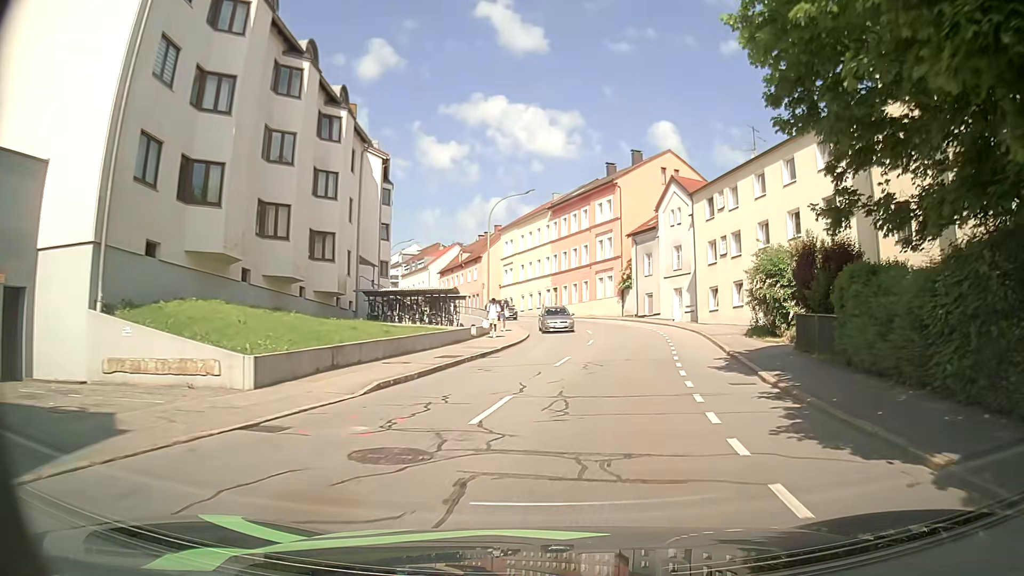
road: tertiary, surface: asphalt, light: Day
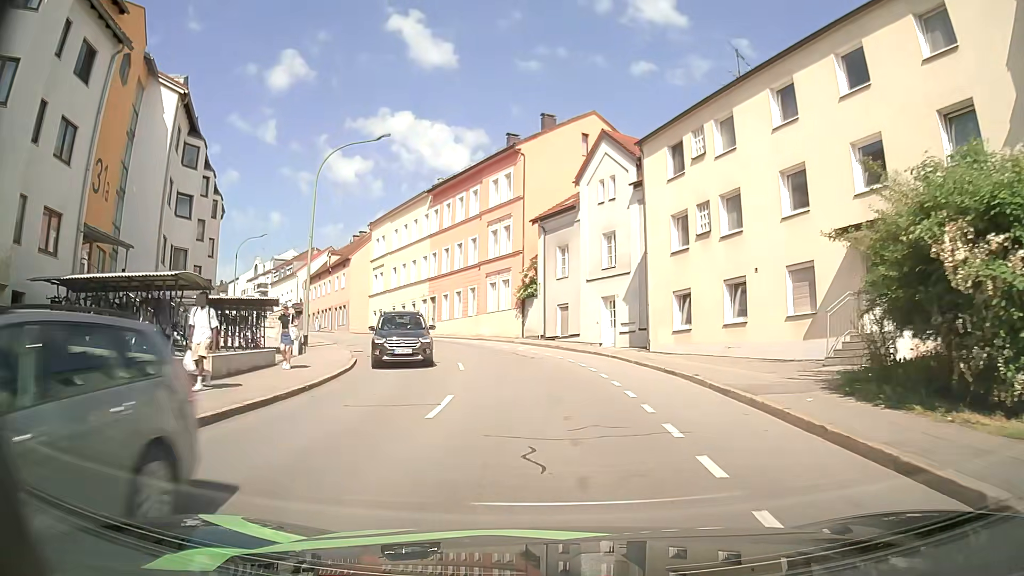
(+1.7, +16.9) m; +10°
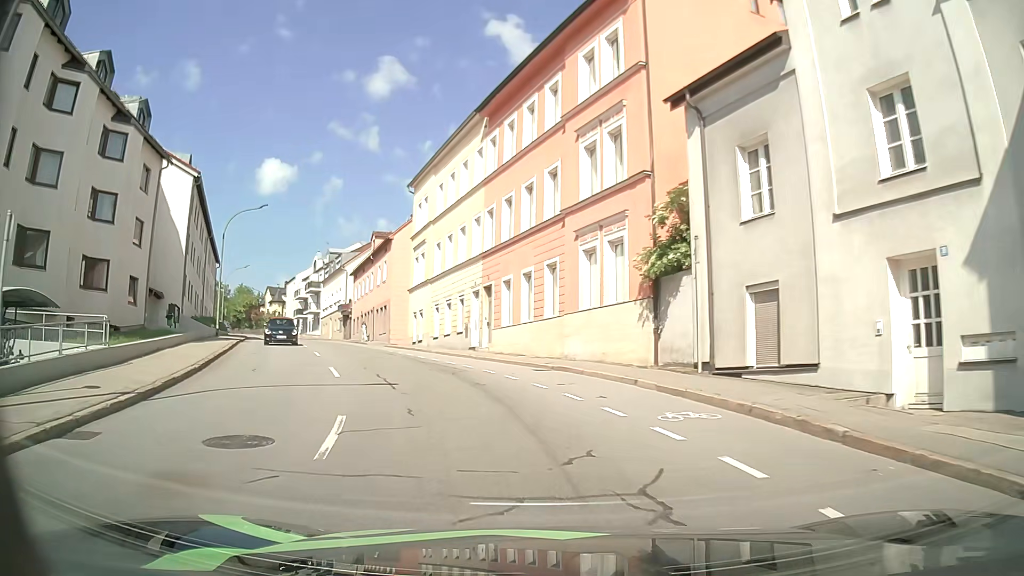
(-1.3, +21.6) m; -10°
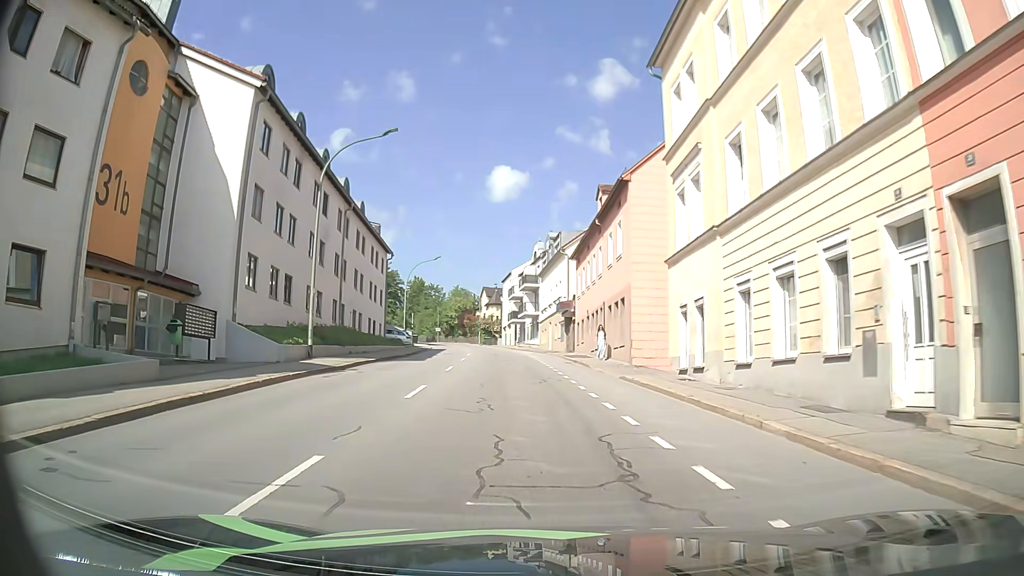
(-4.5, +20.8) m; -21°
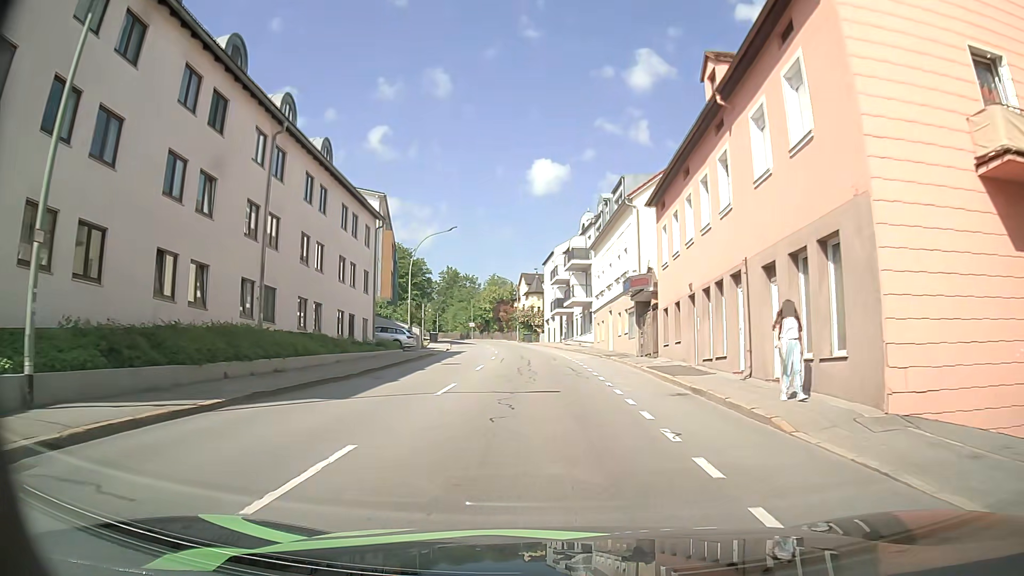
(-0.8, +17.8) m; -3°
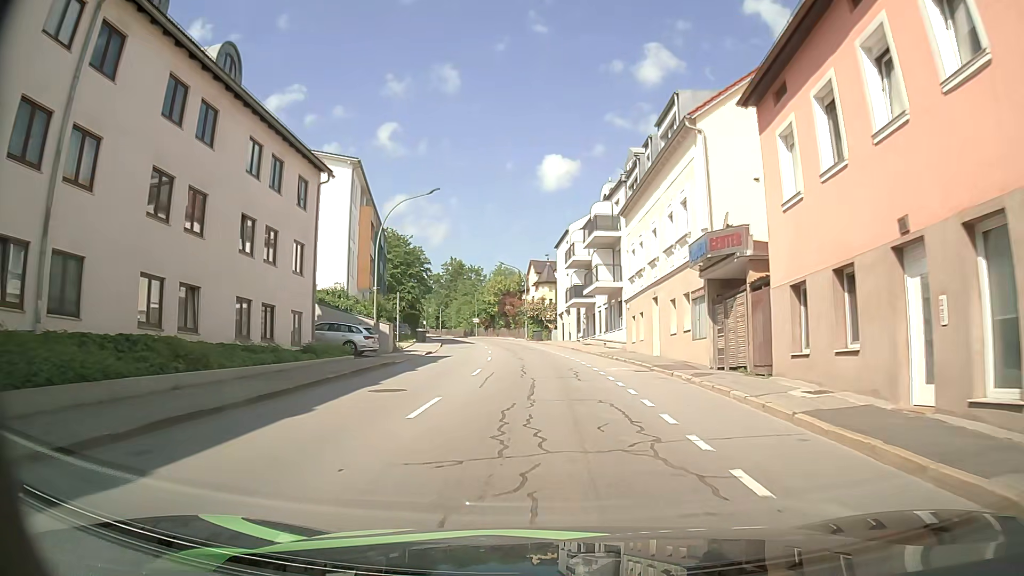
(-0.2, +12.9) m; -2°
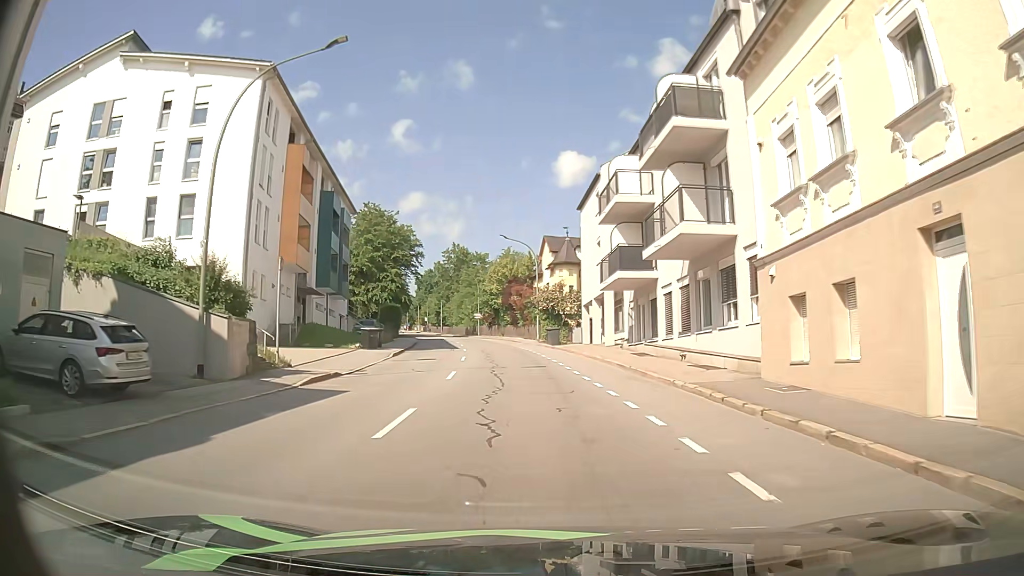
(-0.1, +20.3) m; -1°
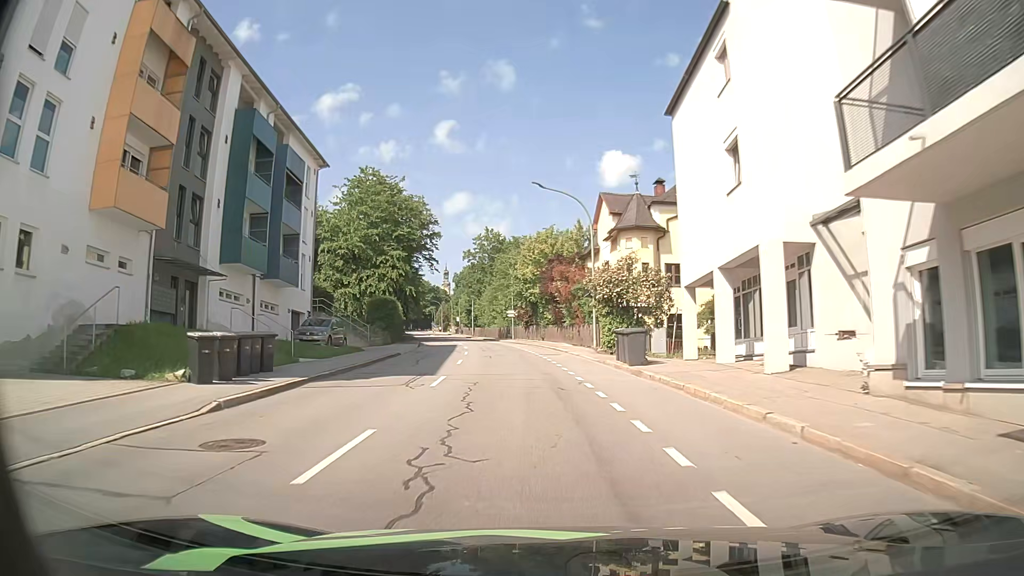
(-0.9, +20.7) m; -5°
(0, +10) (0, +20) (-1, +30) (-2, +40) (-4, +50) (-5, +60) (-7, +70) (-9, +79) (-11, +89) (-12, +99) m
